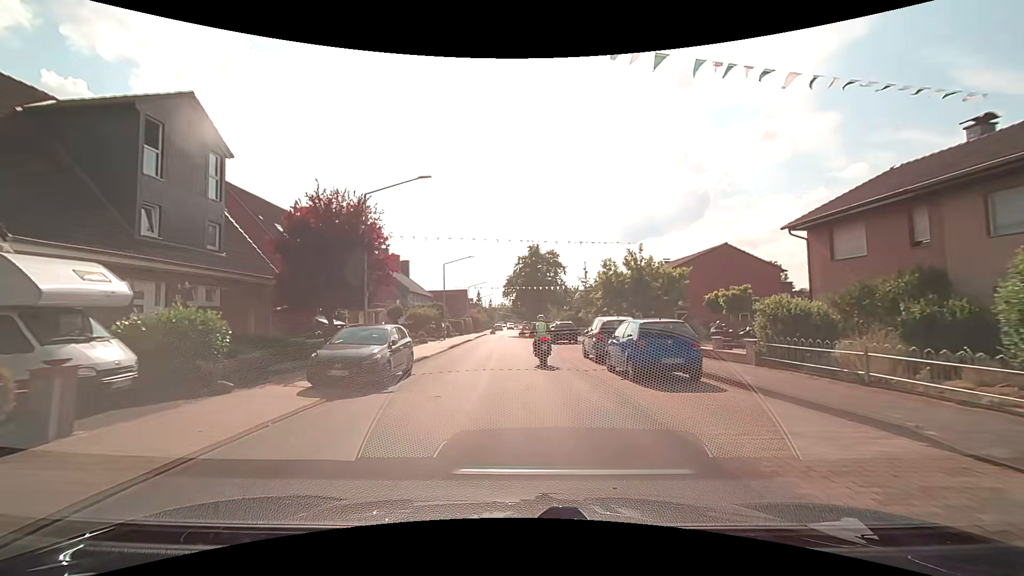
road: residential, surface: asphalt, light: Day
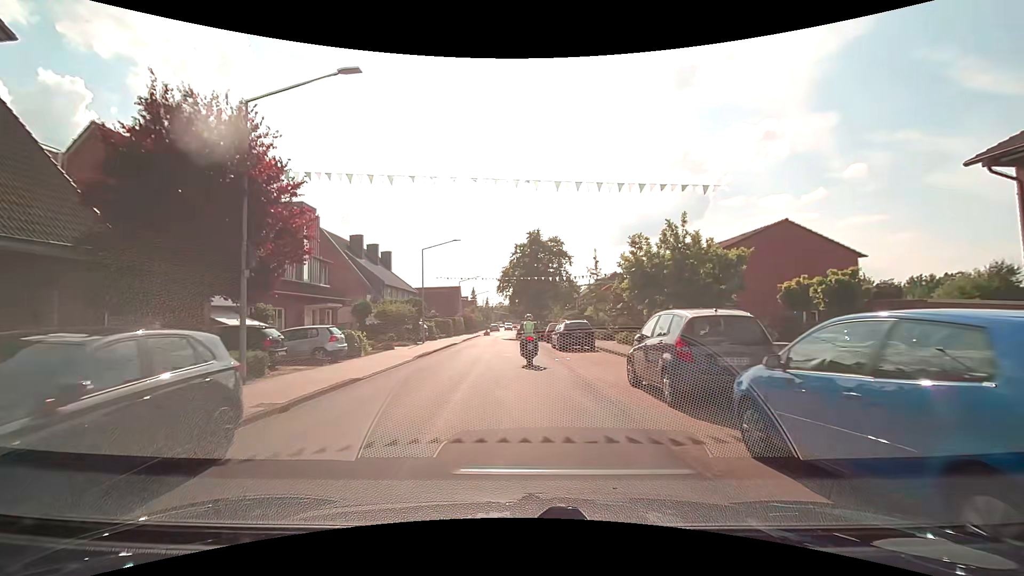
(0.0, +9.2) m; 0°
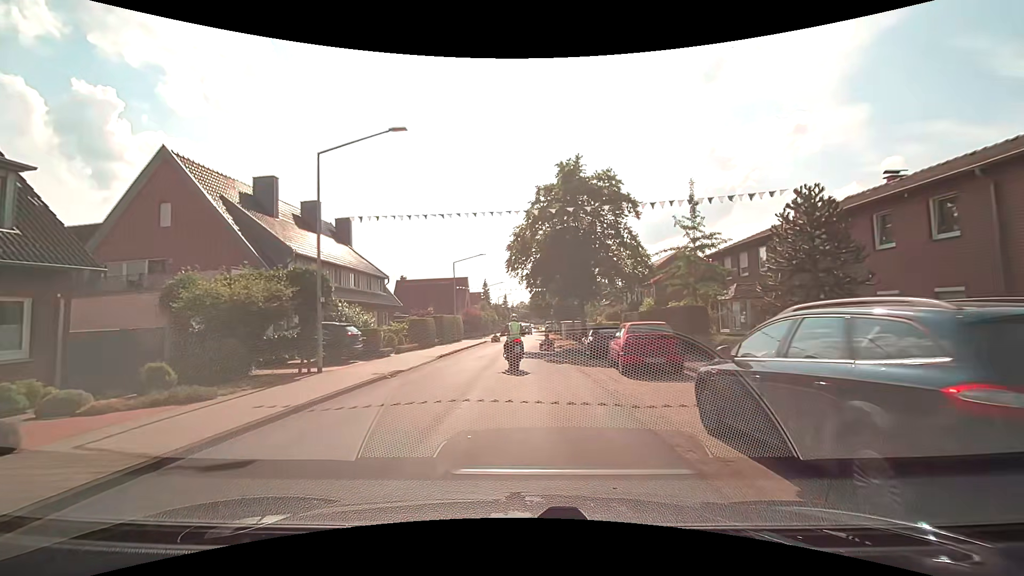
(-0.2, +21.9) m; -2°
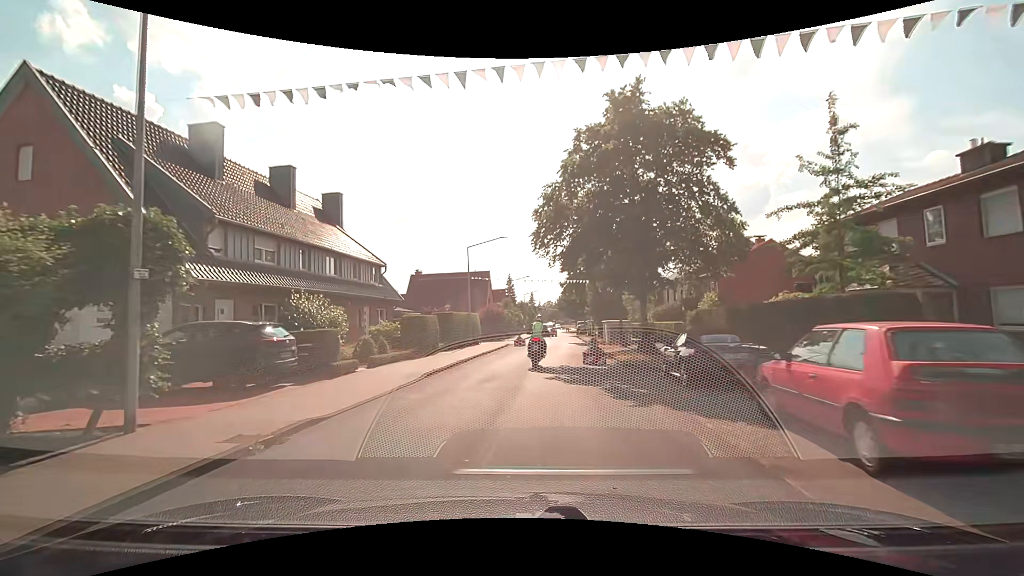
(-0.2, +8.7) m; -3°
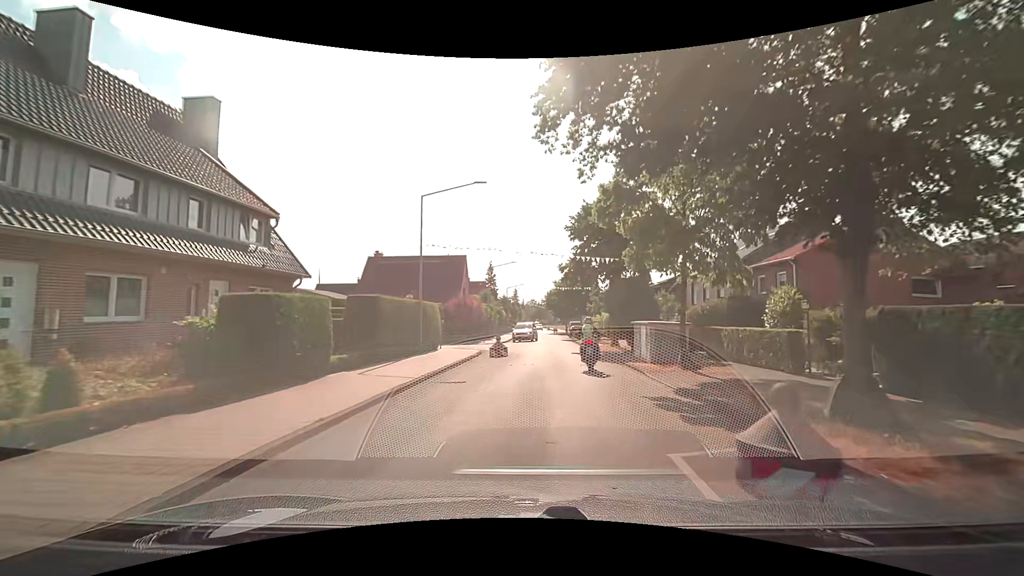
(0.0, +13.3) m; +2°
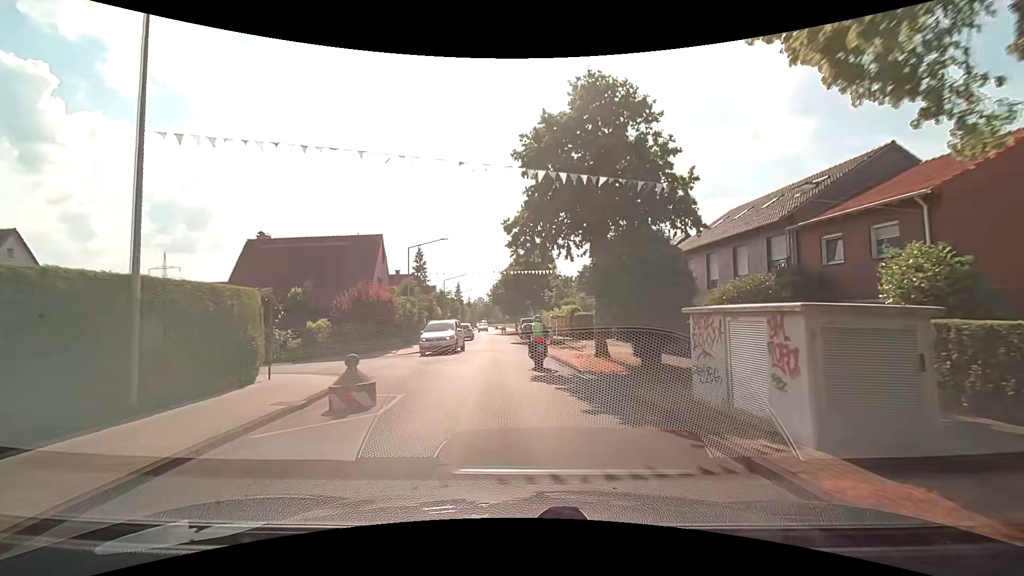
(+0.9, +13.3) m; +6°
